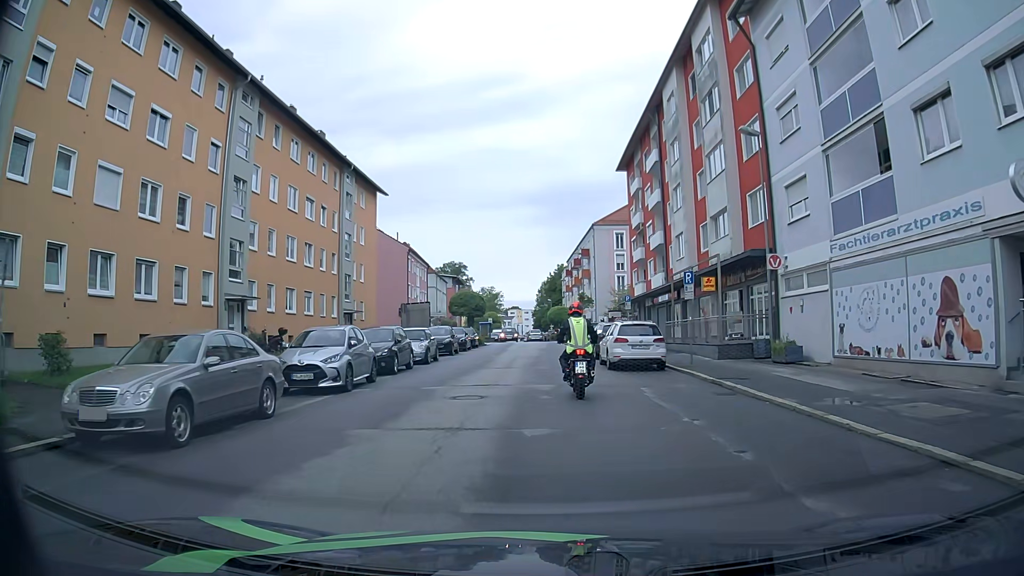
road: tertiary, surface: asphalt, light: Day
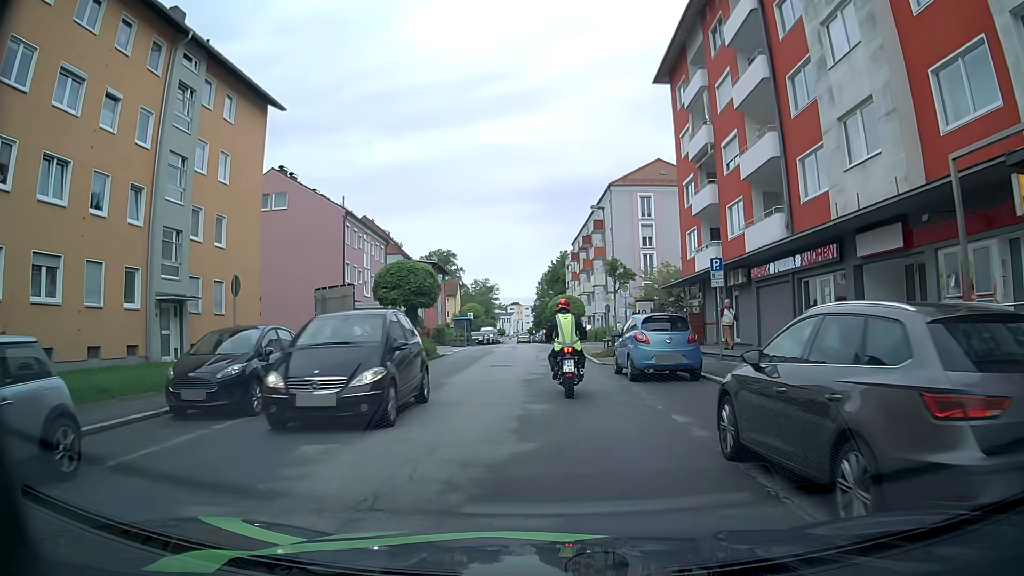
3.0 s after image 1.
(0.0, +22.9) m; 0°
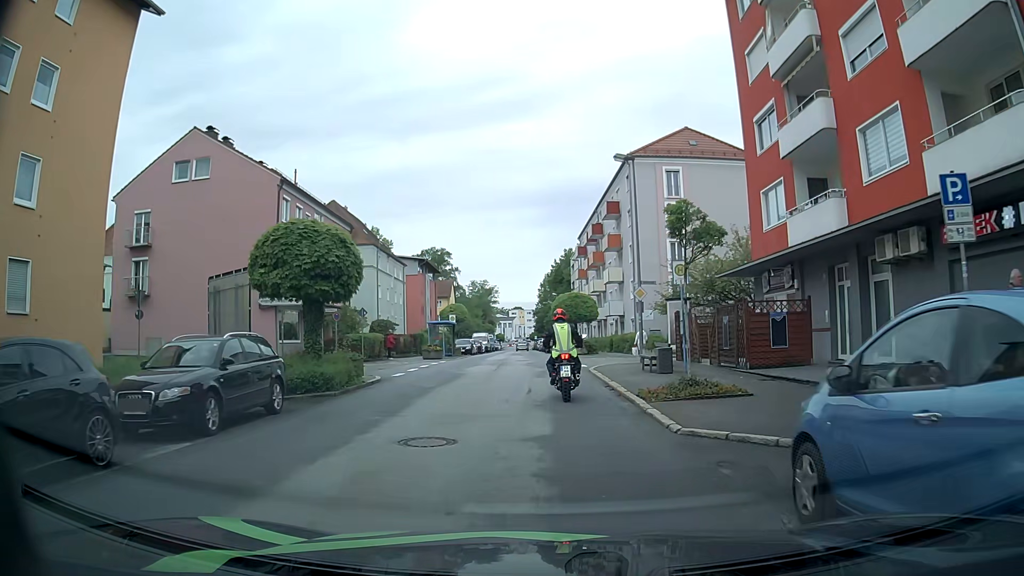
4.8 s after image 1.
(-0.1, +13.0) m; 0°
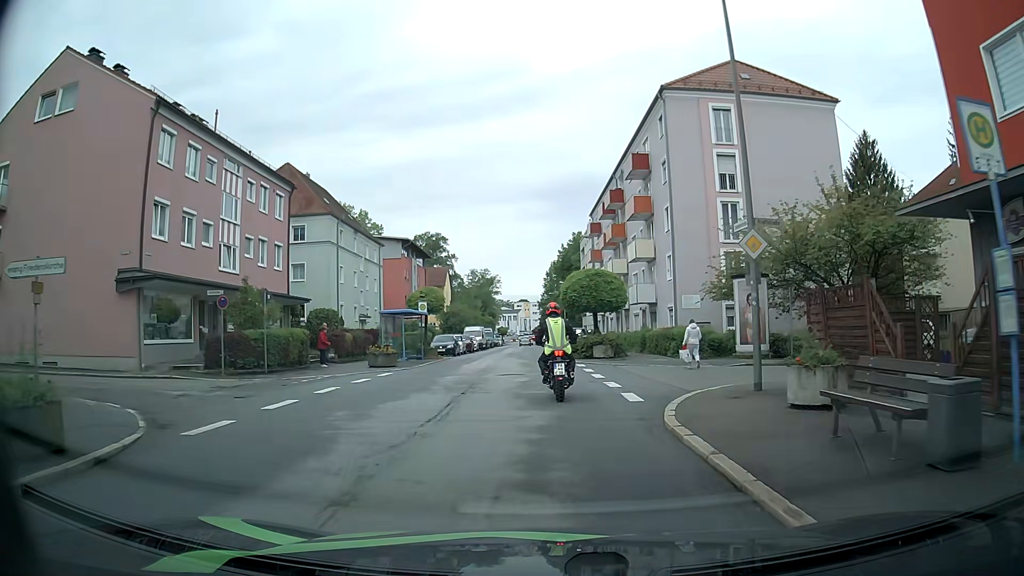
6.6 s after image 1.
(-0.3, +13.8) m; -1°
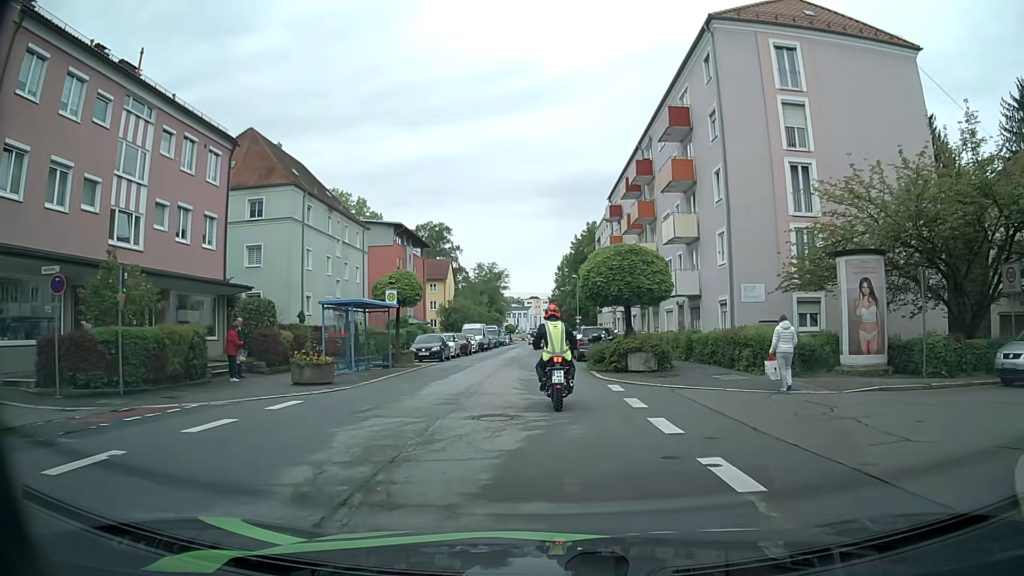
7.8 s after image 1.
(-0.1, +9.4) m; -2°
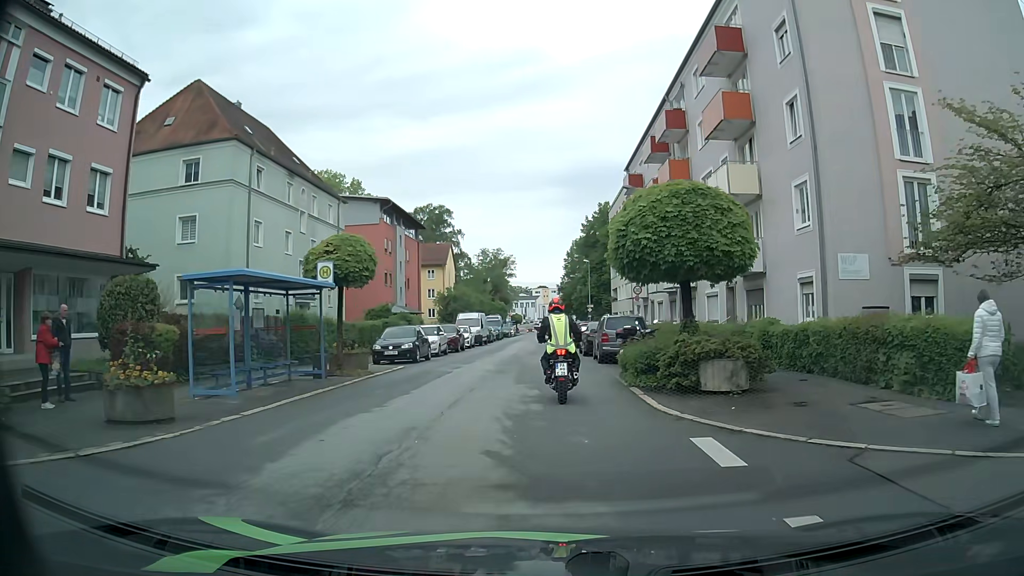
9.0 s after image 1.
(+0.1, +8.7) m; 0°
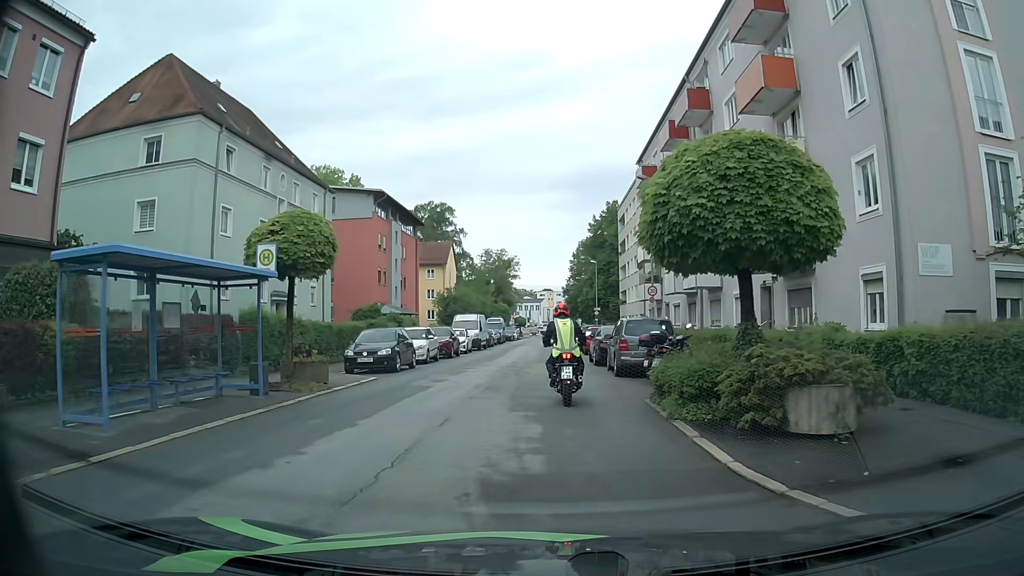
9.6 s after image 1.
(0.0, +4.2) m; 0°
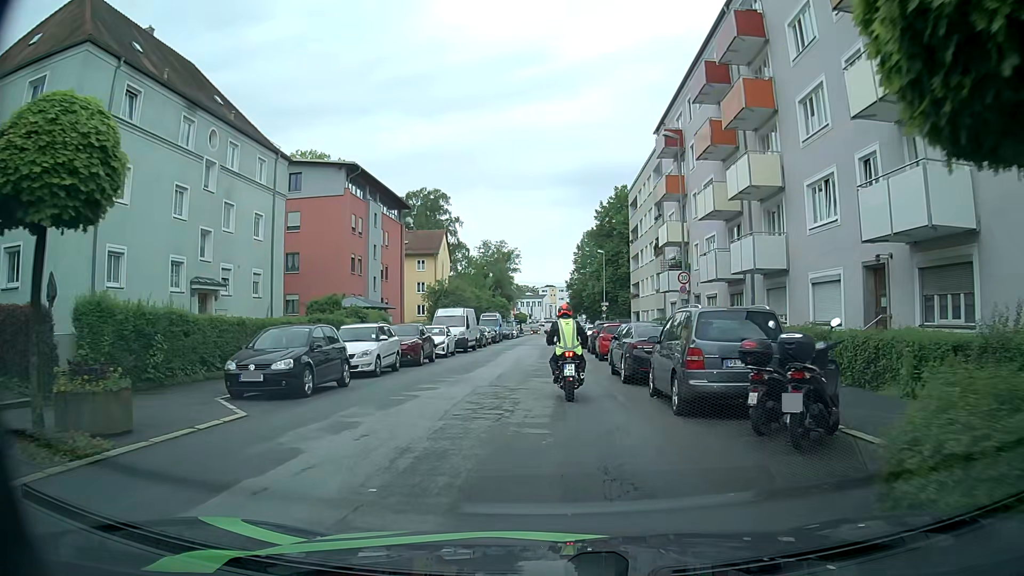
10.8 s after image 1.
(-0.1, +8.5) m; -1°
(0, +10) (0, +20) (0, +30) (0, +40) (0, +50) (0, +60) (+1, +70) (+1, +80) (+1, +90) (+1, +100) m
